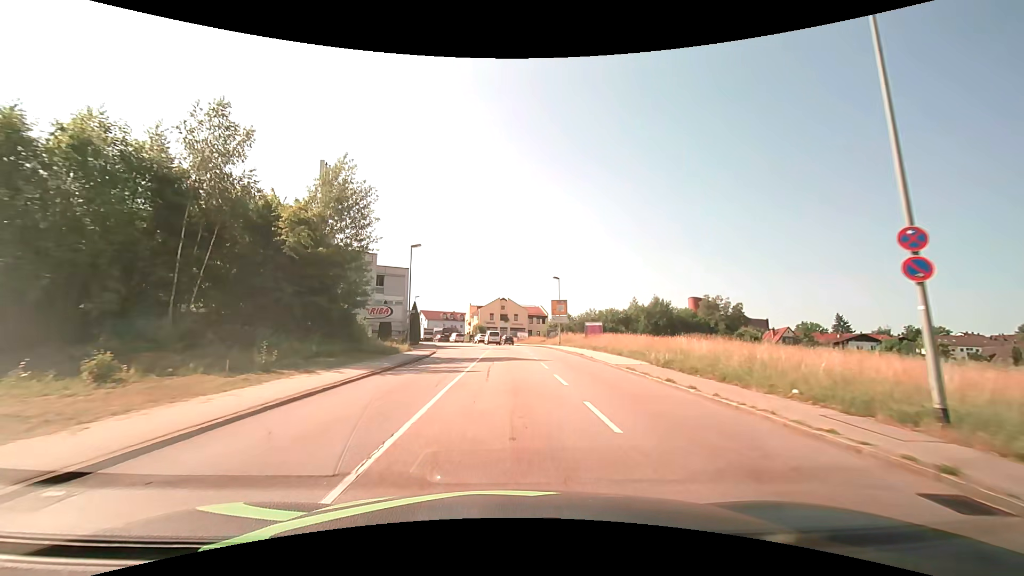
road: tertiary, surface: asphalt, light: Day
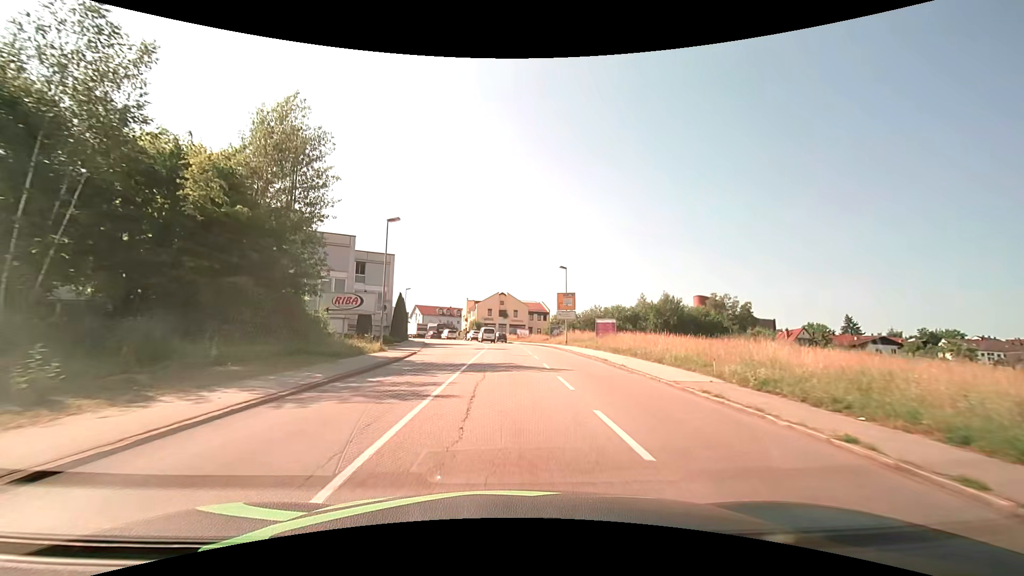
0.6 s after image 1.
(0.0, +7.6) m; 0°
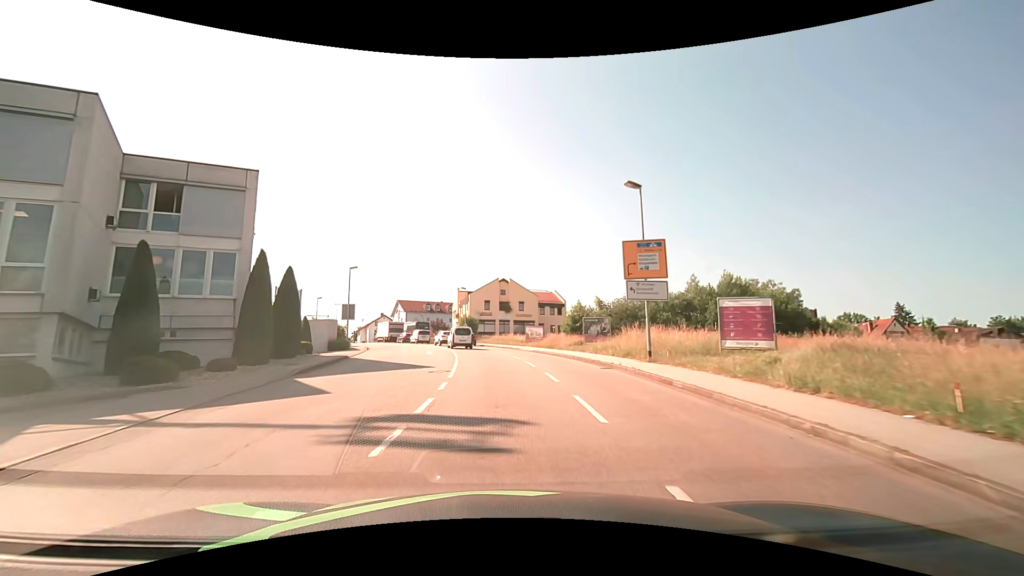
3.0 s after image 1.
(+0.1, +29.2) m; 0°
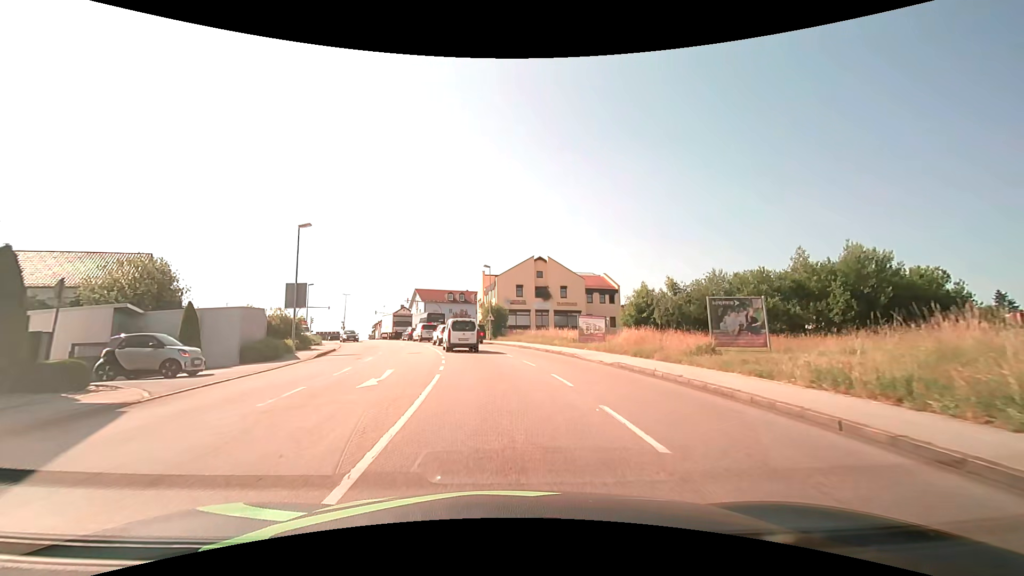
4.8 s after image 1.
(-0.7, +19.5) m; -4°
